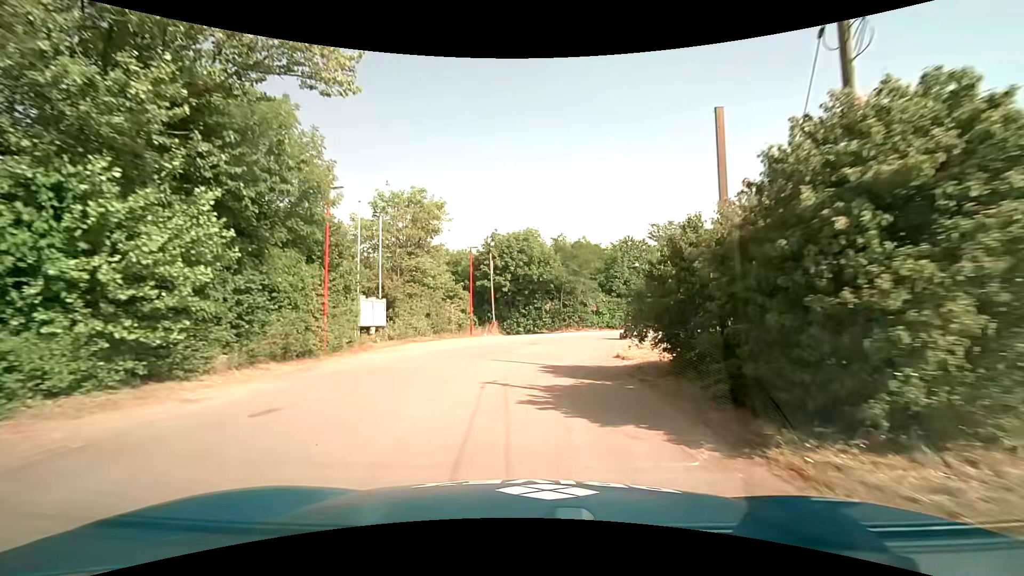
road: service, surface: asphalt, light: Day
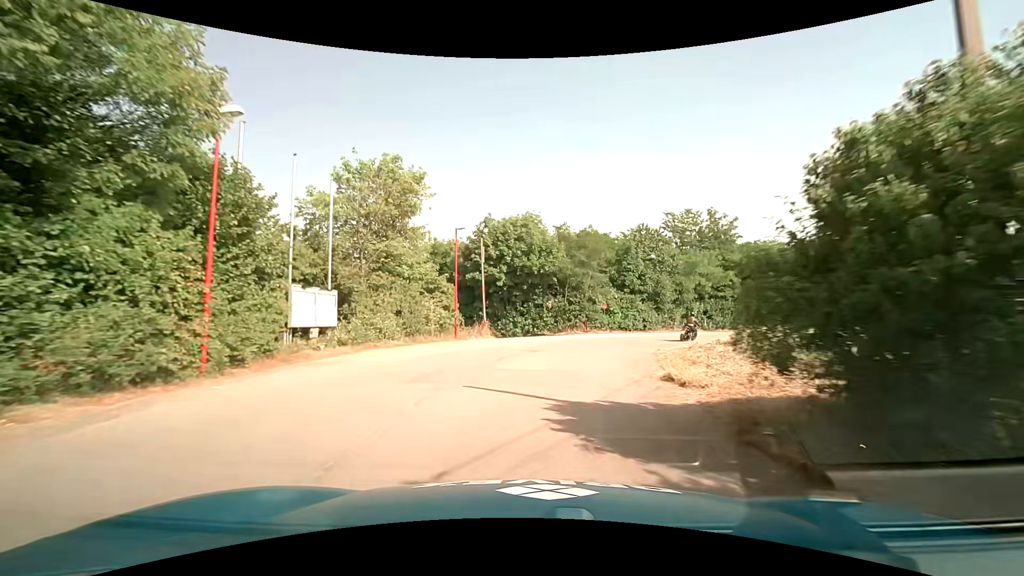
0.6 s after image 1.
(-0.1, +6.3) m; 0°
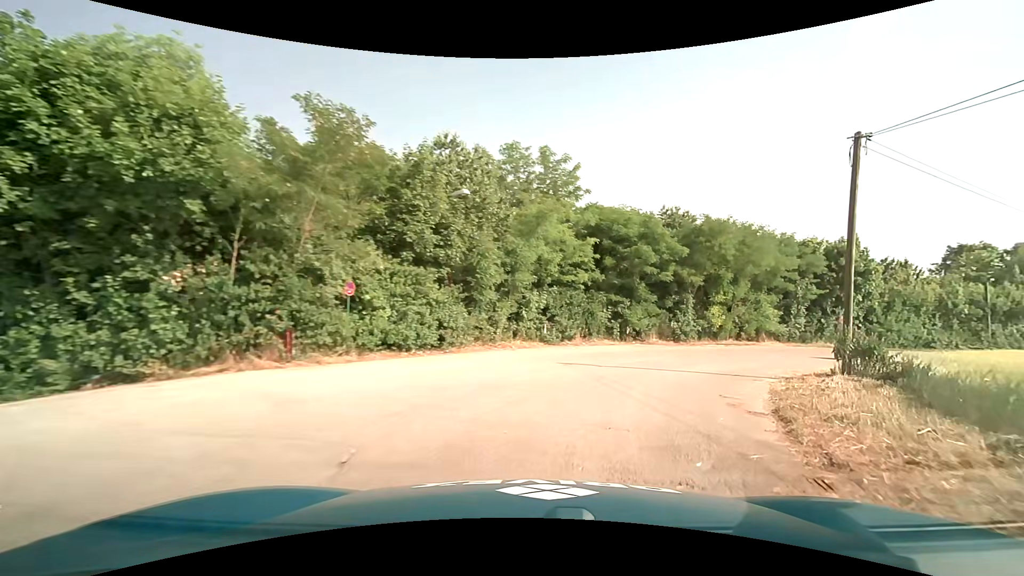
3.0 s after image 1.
(+3.2, +22.3) m; +25°
(+2, +10) (+7, +18) (+14, +25) (+23, +30) (+32, +34) (+41, +38) (+51, +42) (+60, +45) (+69, +49) (+78, +53) m
